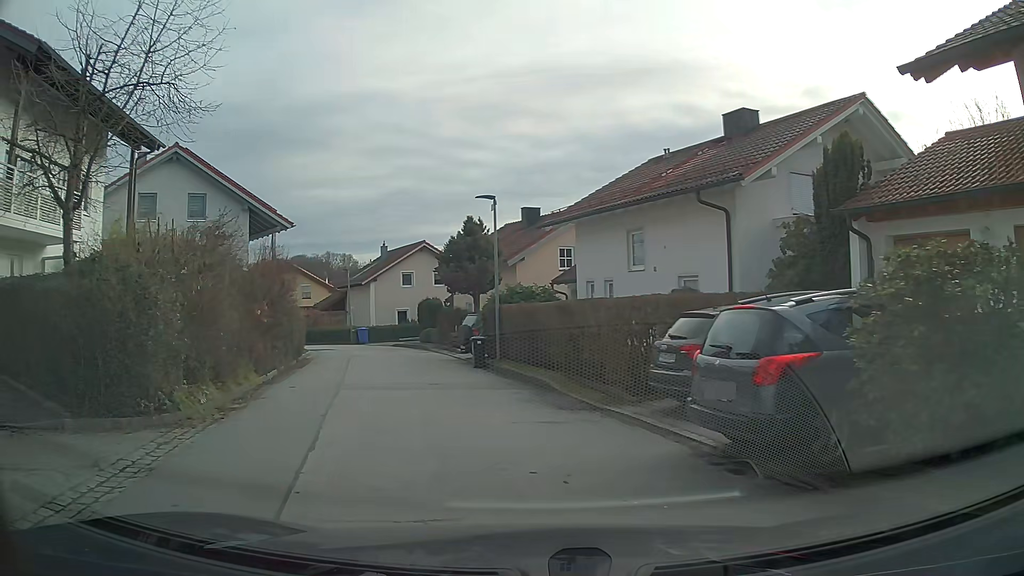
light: Day
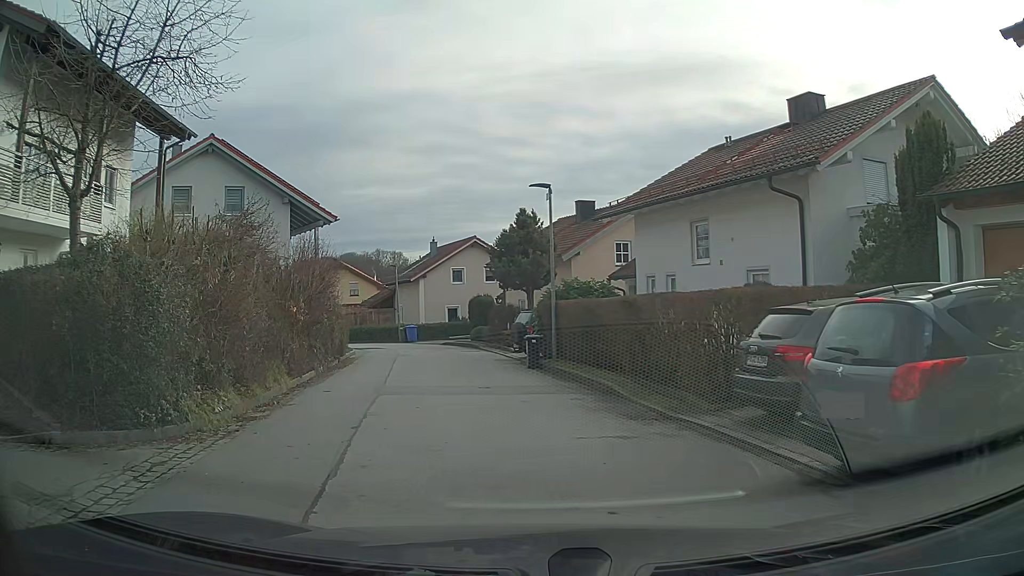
(-0.1, +1.4) m; -4°
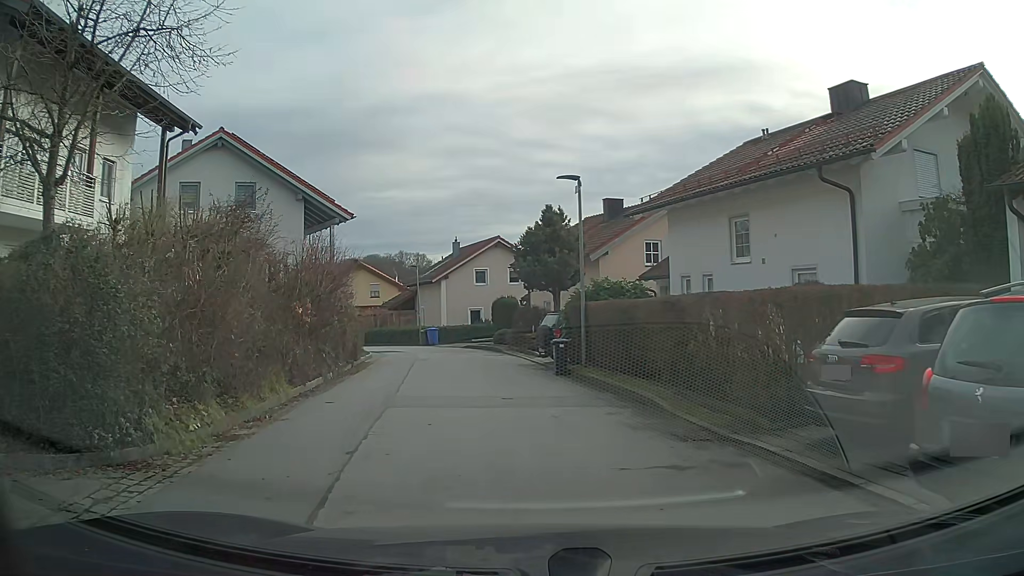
(0.0, +1.5) m; -2°
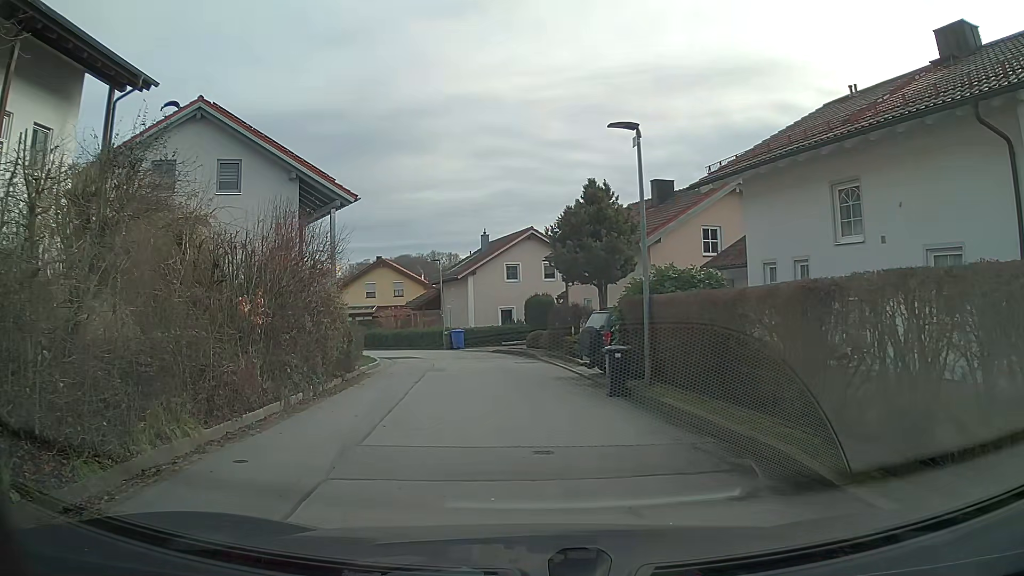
(-0.1, +4.8) m; -3°
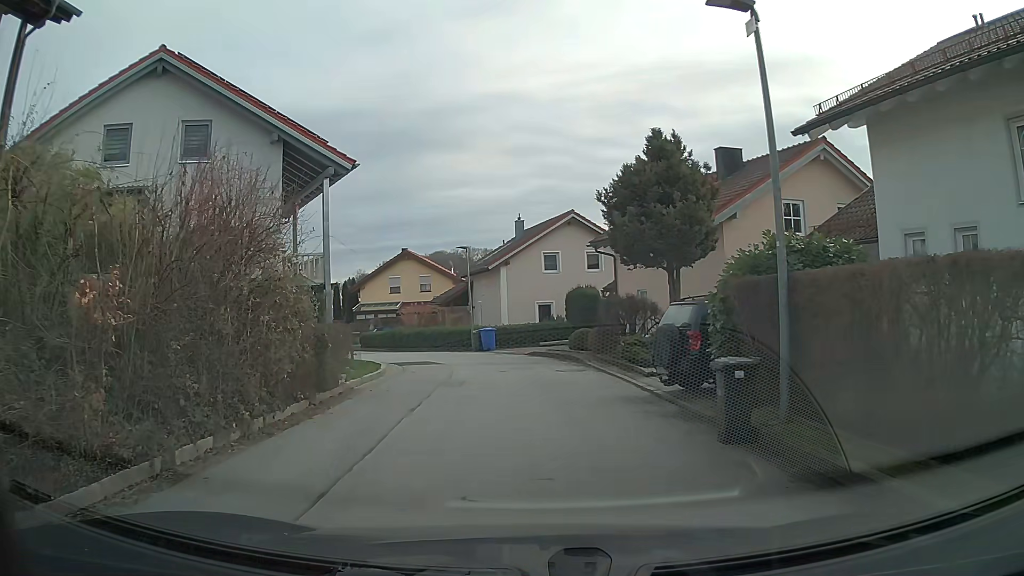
(-0.1, +5.3) m; -3°
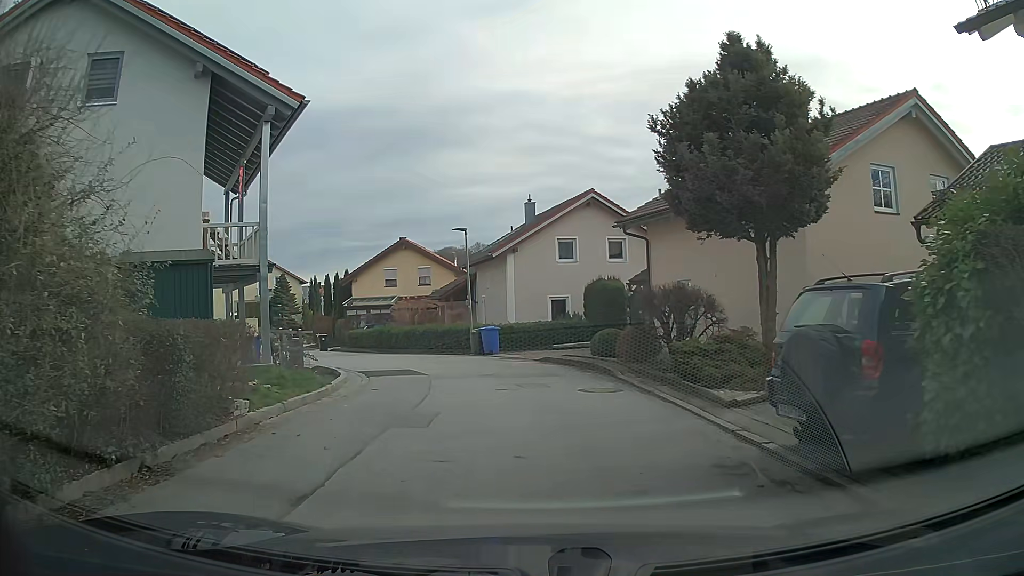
(-0.1, +5.7) m; -1°
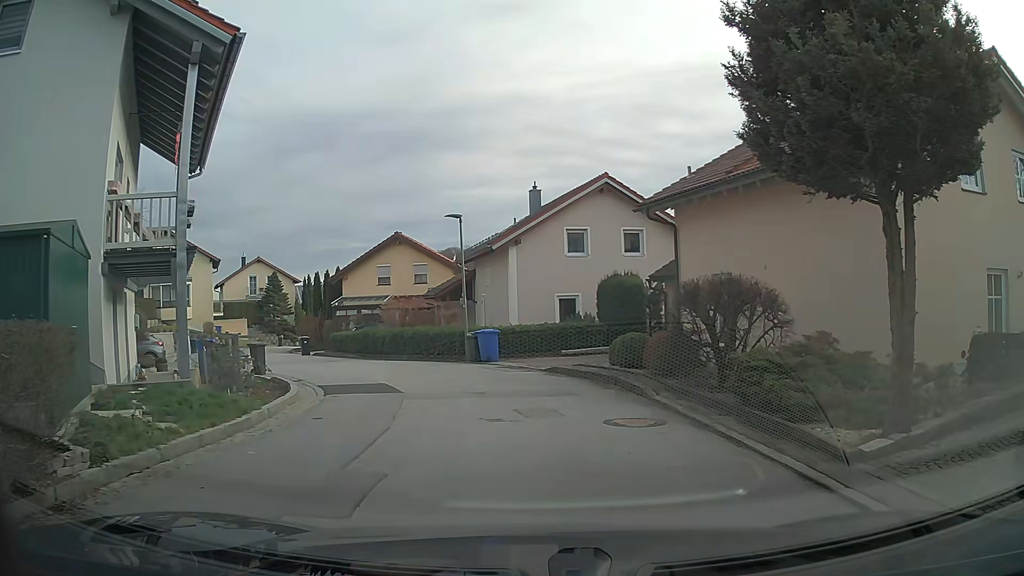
(0.0, +3.8) m; 0°
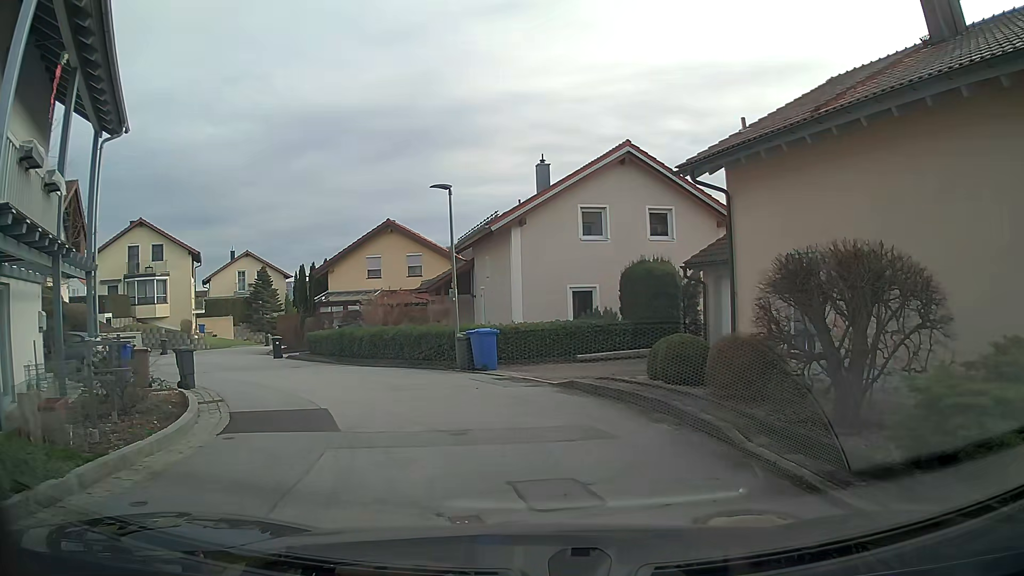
(0.0, +4.7) m; -2°
(-1, +10) (-5, +19) (-12, +26) (-16, +35) (-17, +45) (-18, +55) (-17, +65) (-17, +75) (-16, +85) (-16, +95) m
